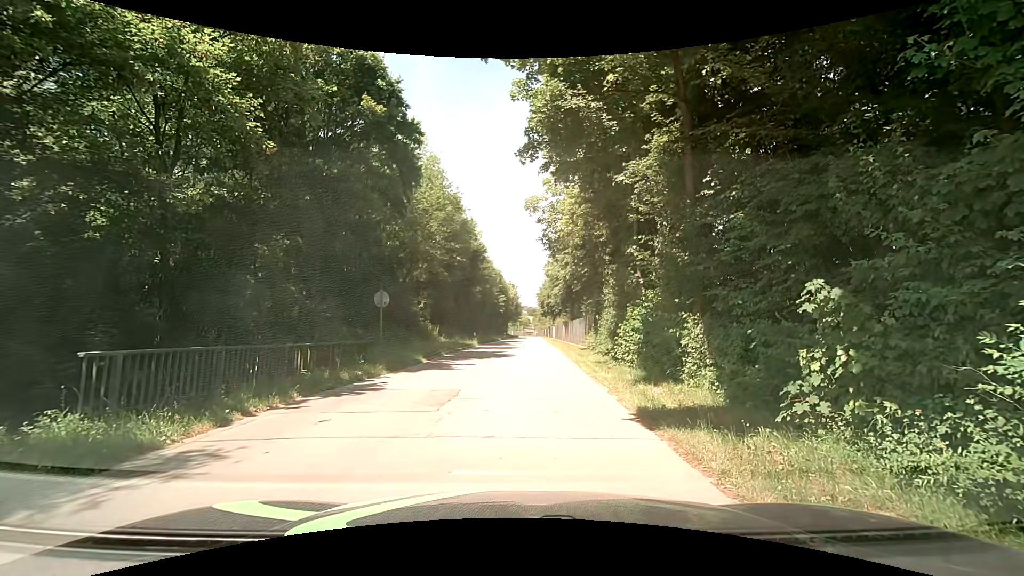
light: Day
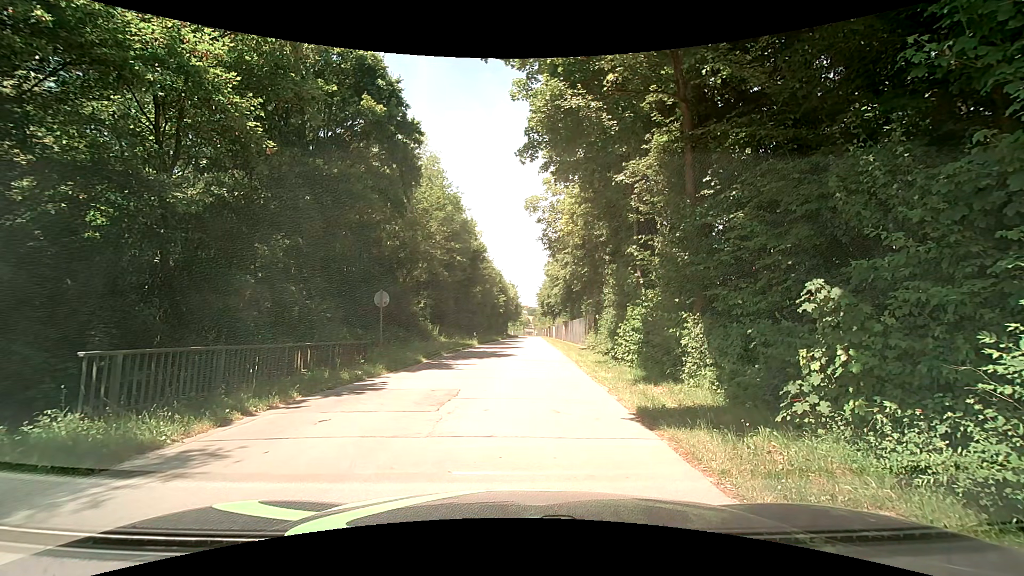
(0.0, 0.0) m; 0°
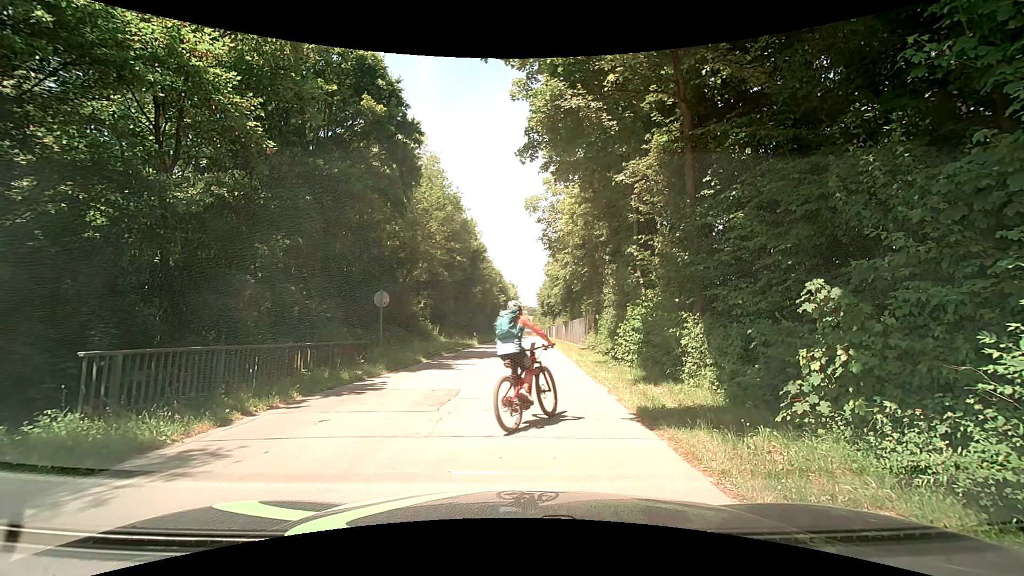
(0.0, 0.0) m; 0°
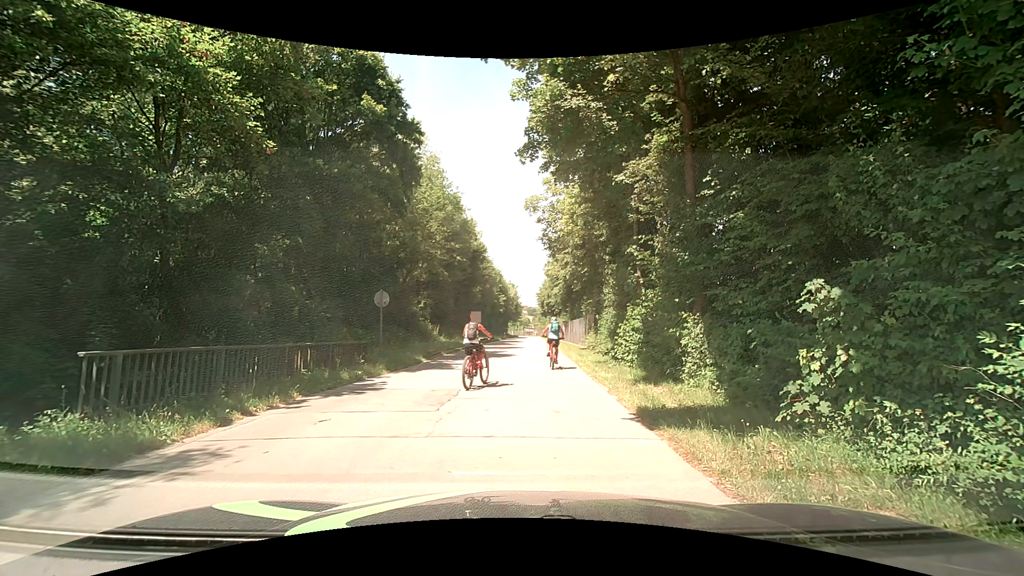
(0.0, 0.0) m; 0°
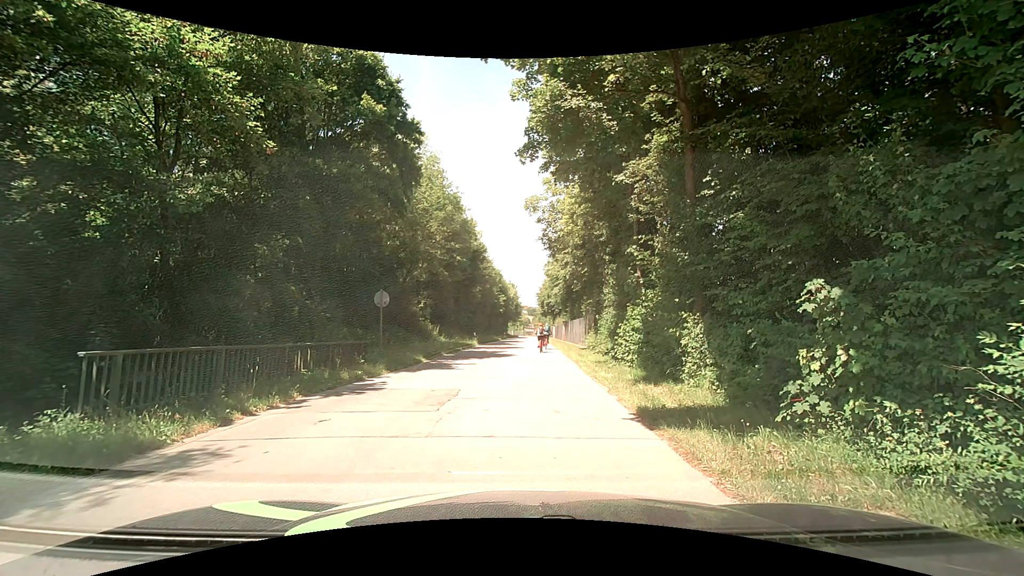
(0.0, 0.0) m; 0°
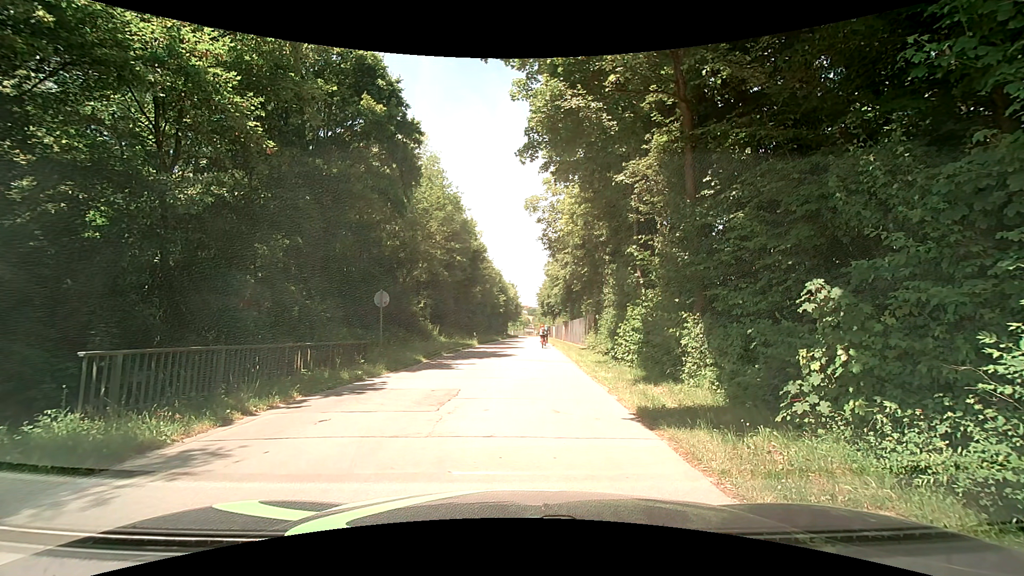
(0.0, 0.0) m; 0°
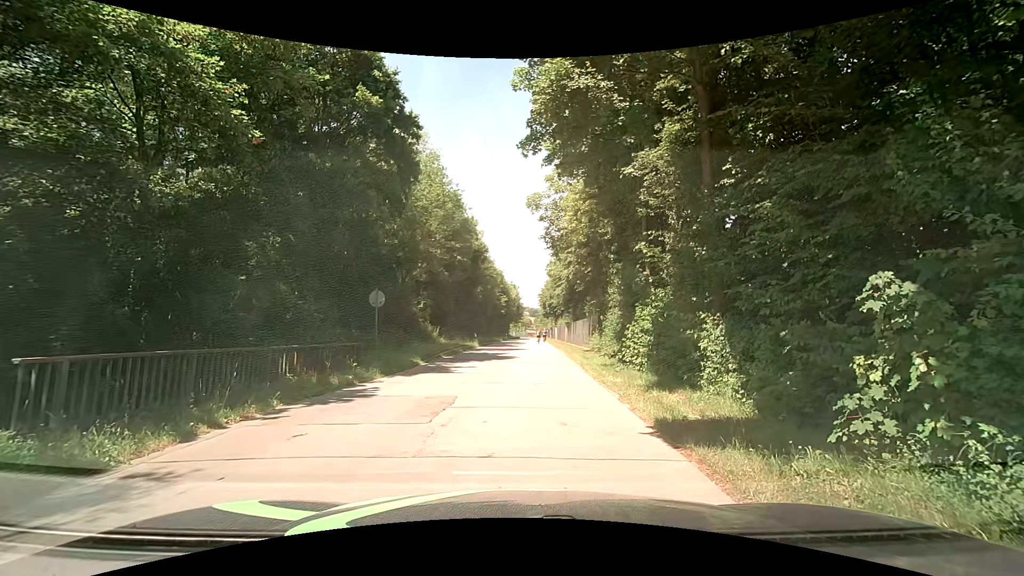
(0.0, +0.9) m; 0°
